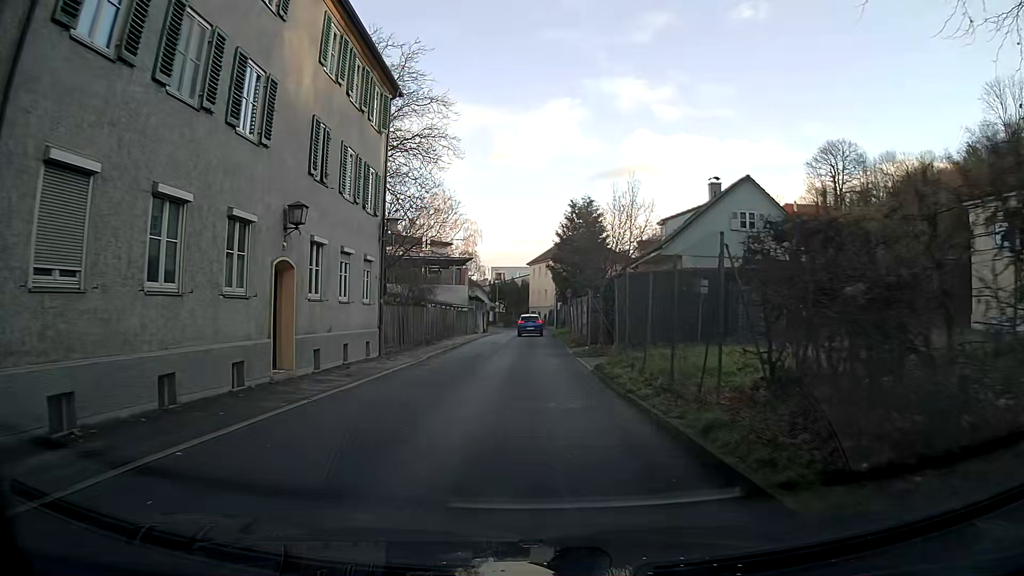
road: secondary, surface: asphalt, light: Day
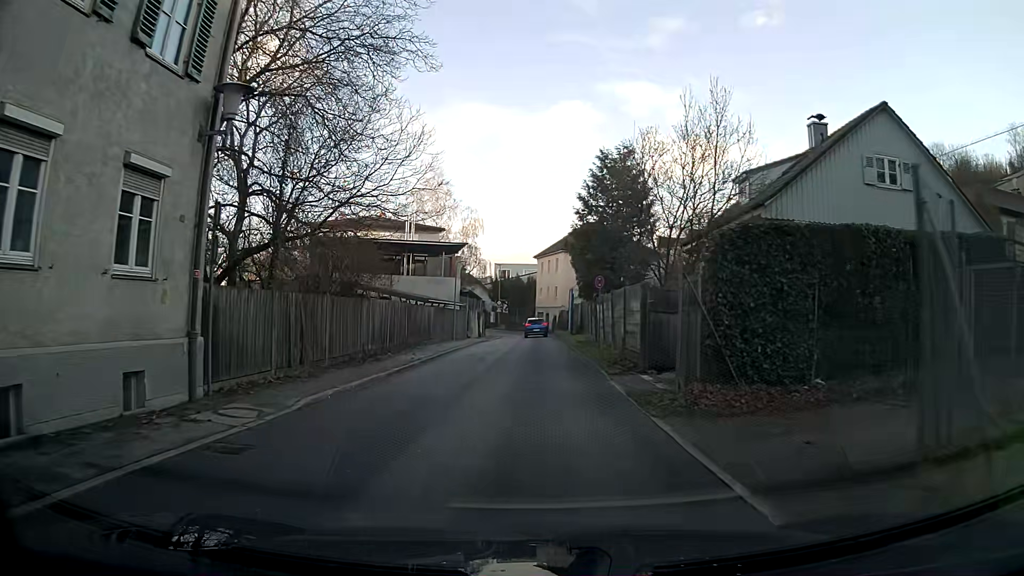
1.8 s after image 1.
(0.0, +13.3) m; 0°
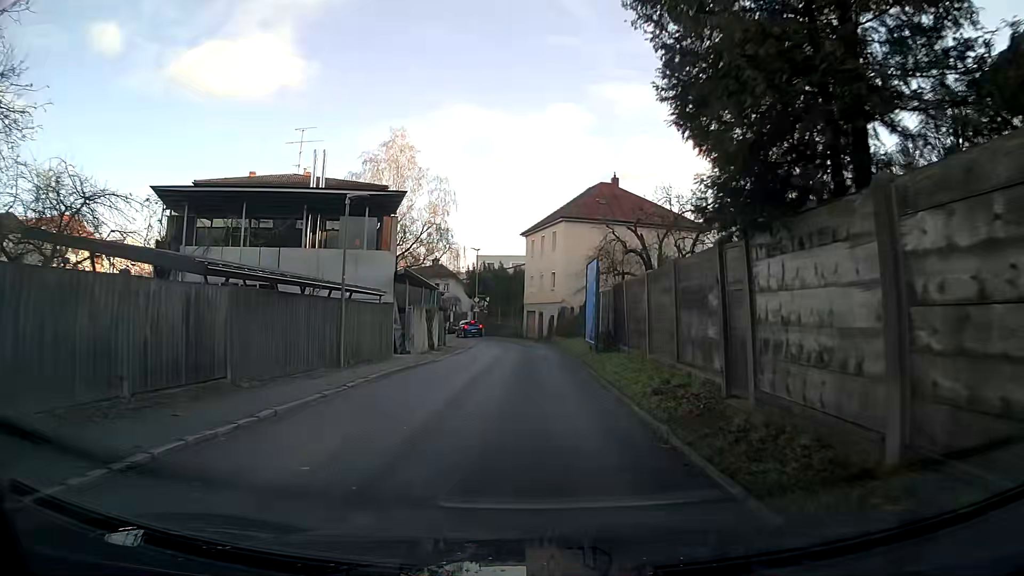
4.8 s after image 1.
(+0.2, +22.1) m; +2°
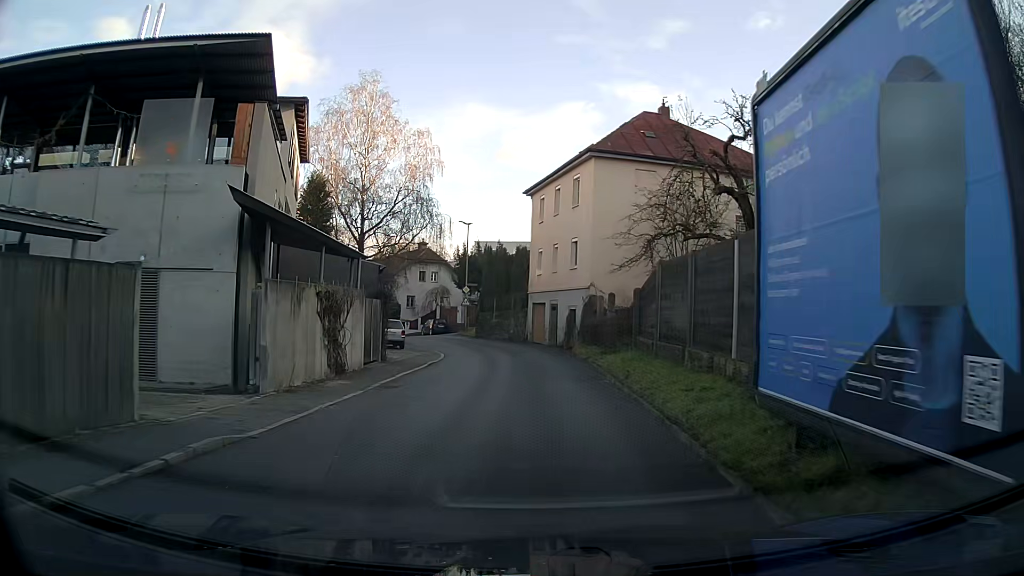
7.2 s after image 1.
(-0.1, +17.8) m; -1°
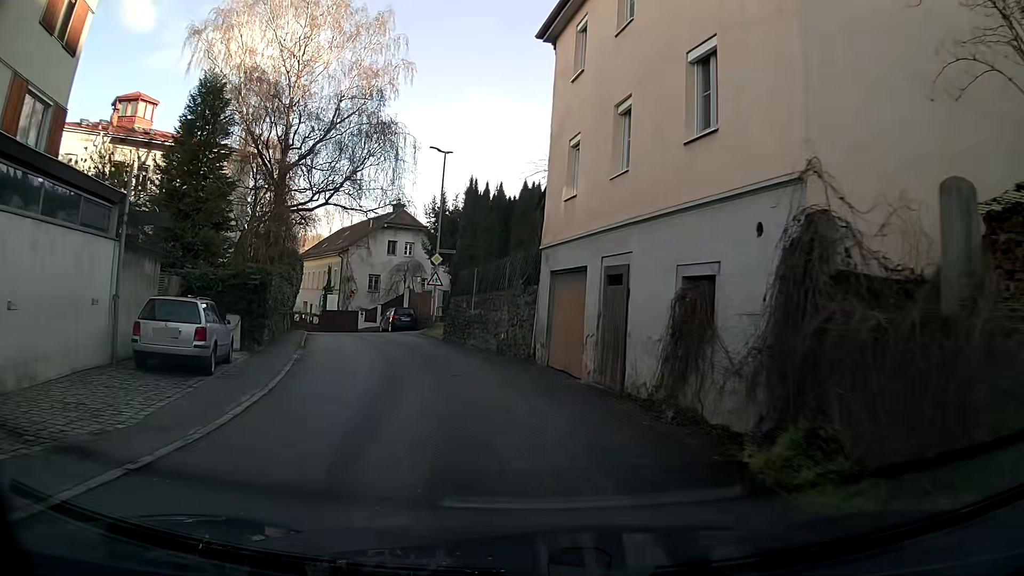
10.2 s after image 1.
(0.0, +21.9) m; -2°
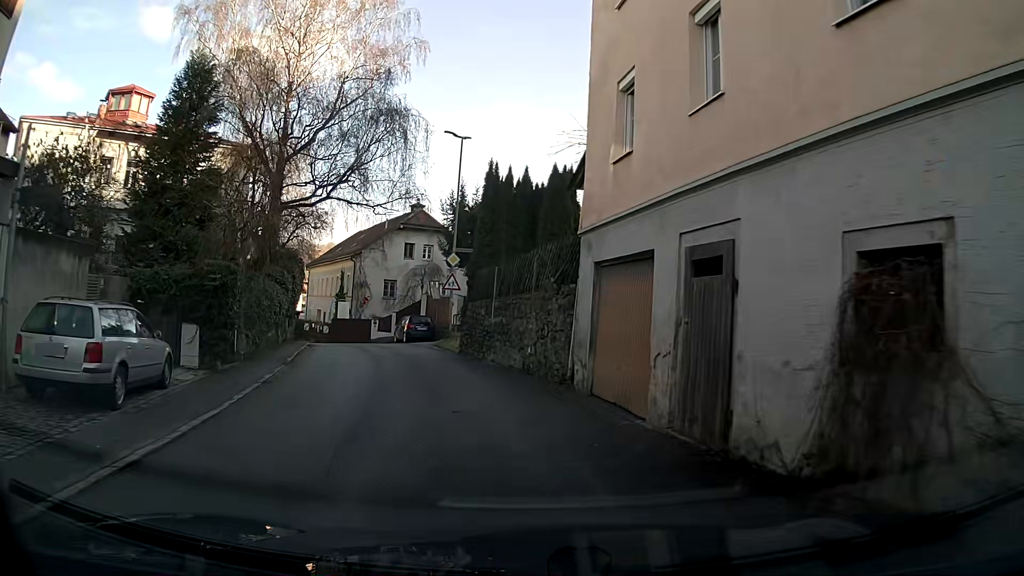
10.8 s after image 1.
(-0.1, +4.3) m; -2°
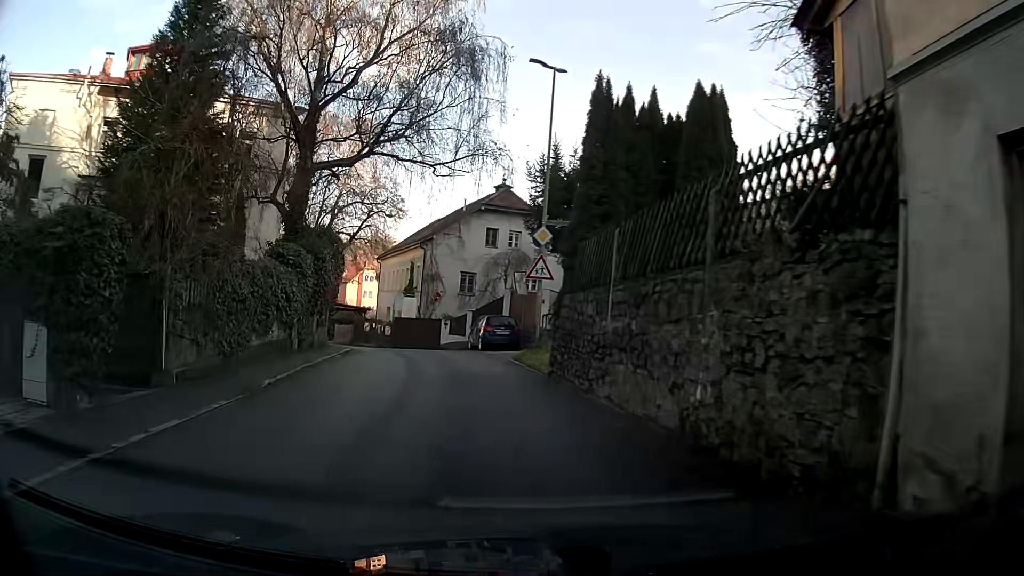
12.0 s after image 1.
(-0.6, +8.5) m; -8°
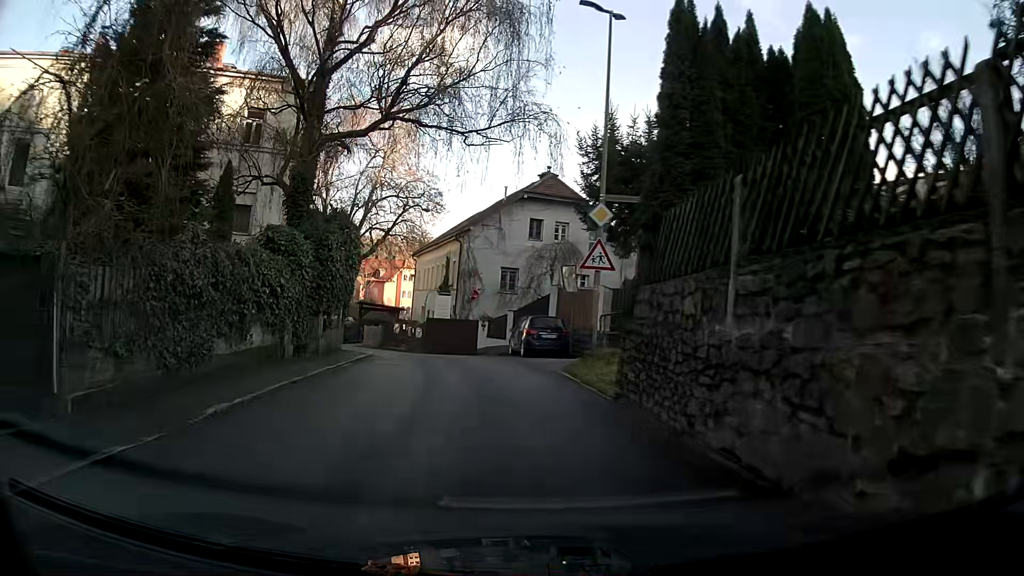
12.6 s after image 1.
(-0.1, +4.2) m; -3°
(0, +10) (-2, +20) (-5, +29) (-10, +38) (-15, +47) (-20, +55) (-24, +64) (-22, +74) (-18, +83) (-13, +92) m
